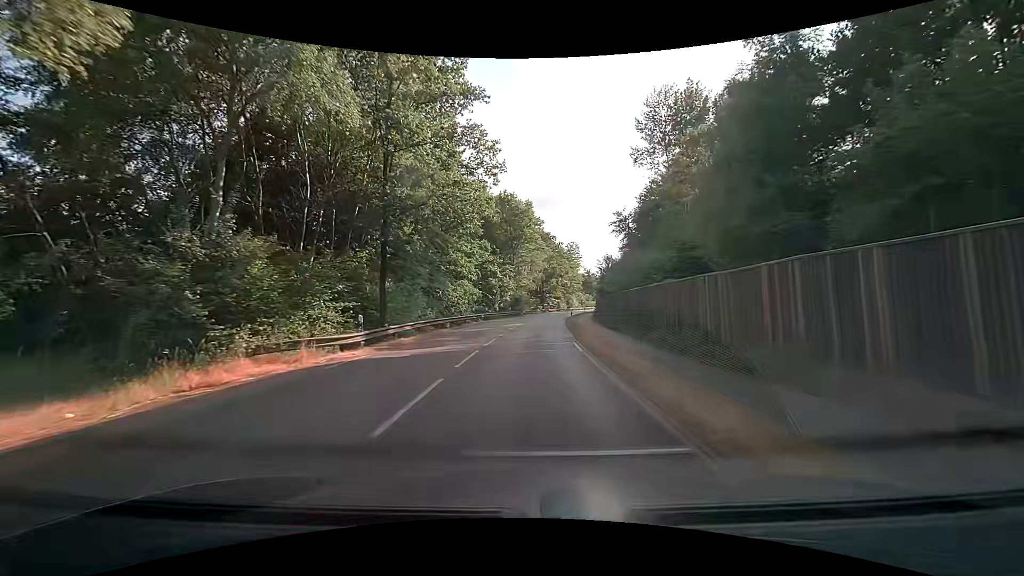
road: secondary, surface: asphalt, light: Day
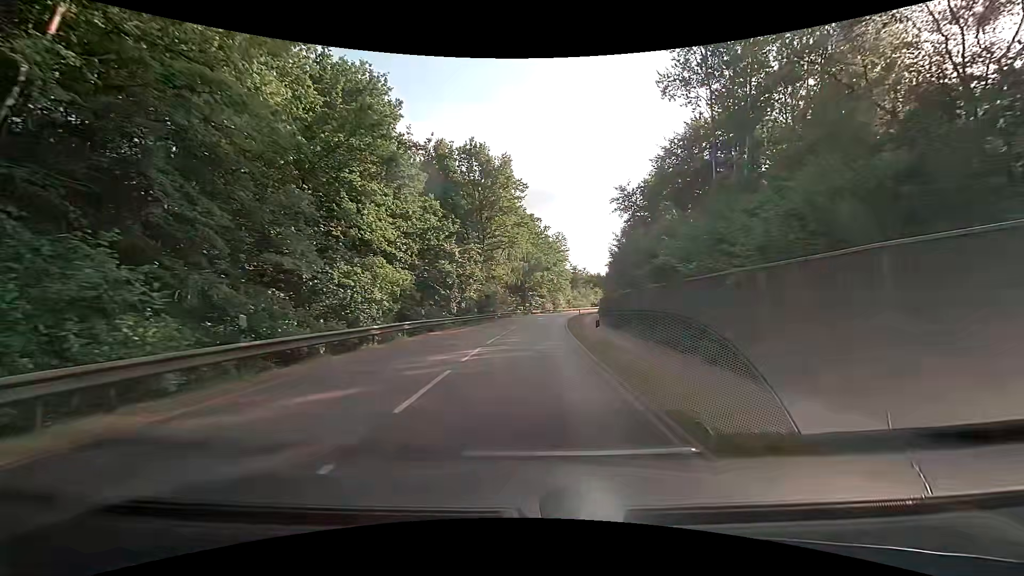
(+0.5, +22.9) m; +2°
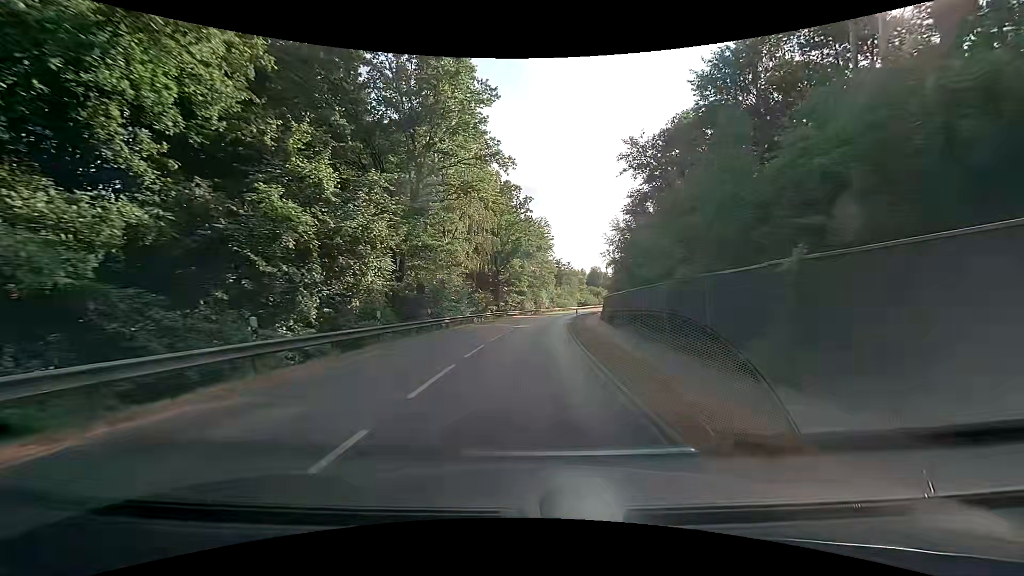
(+0.5, +22.9) m; +3°
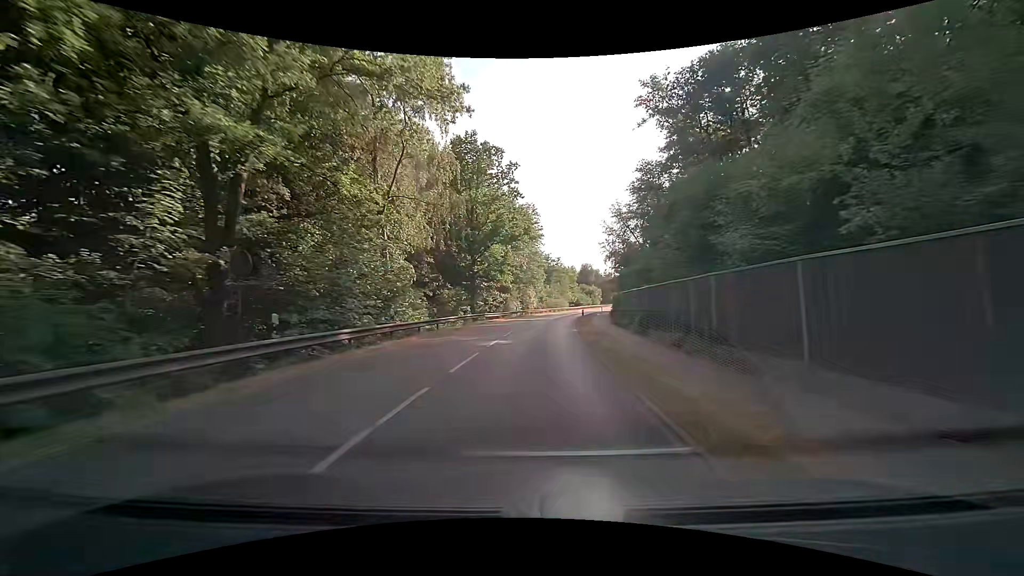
(+0.1, +15.3) m; +1°
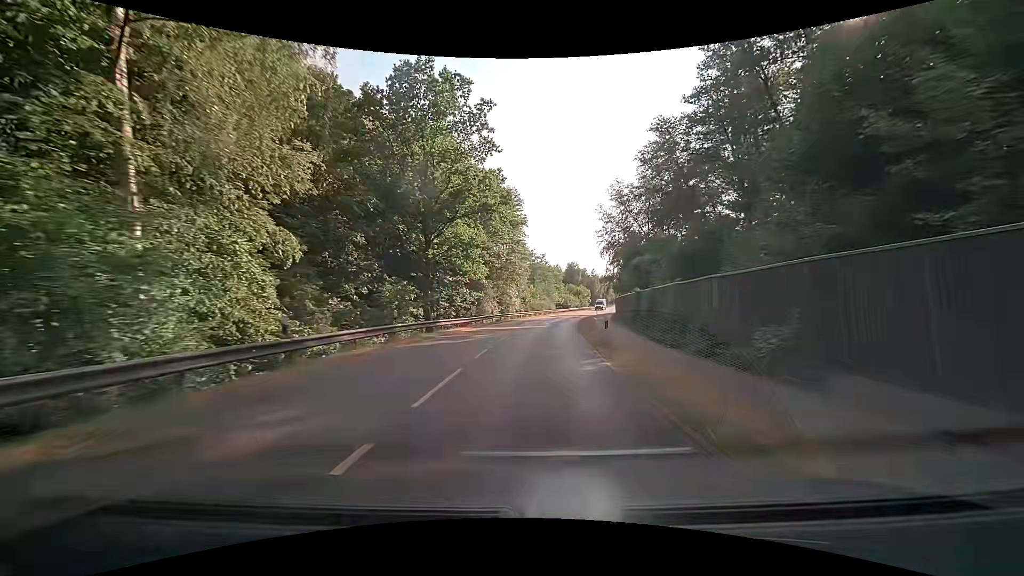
(+0.3, +15.3) m; +2°
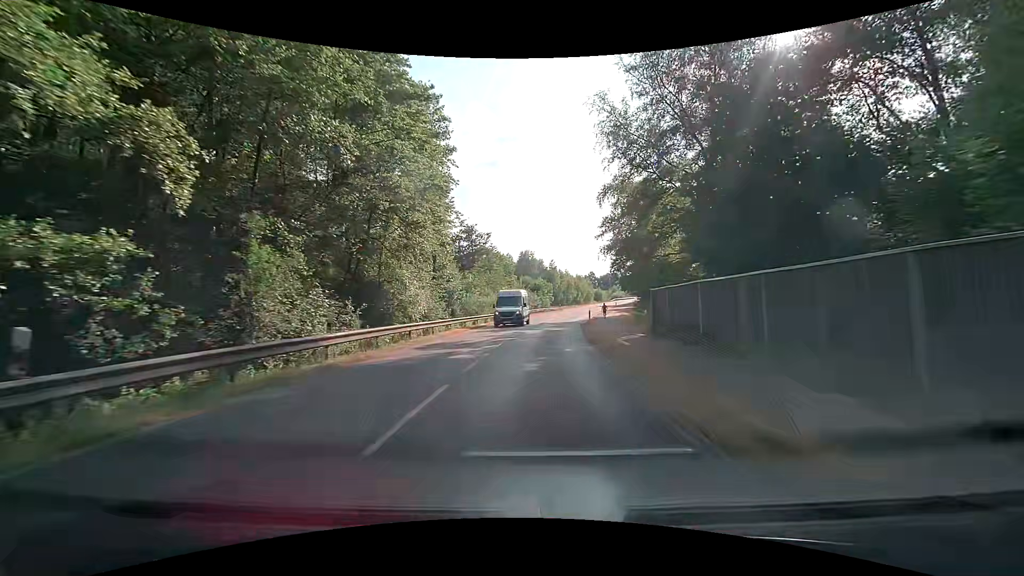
(+2.1, +38.0) m; +6°
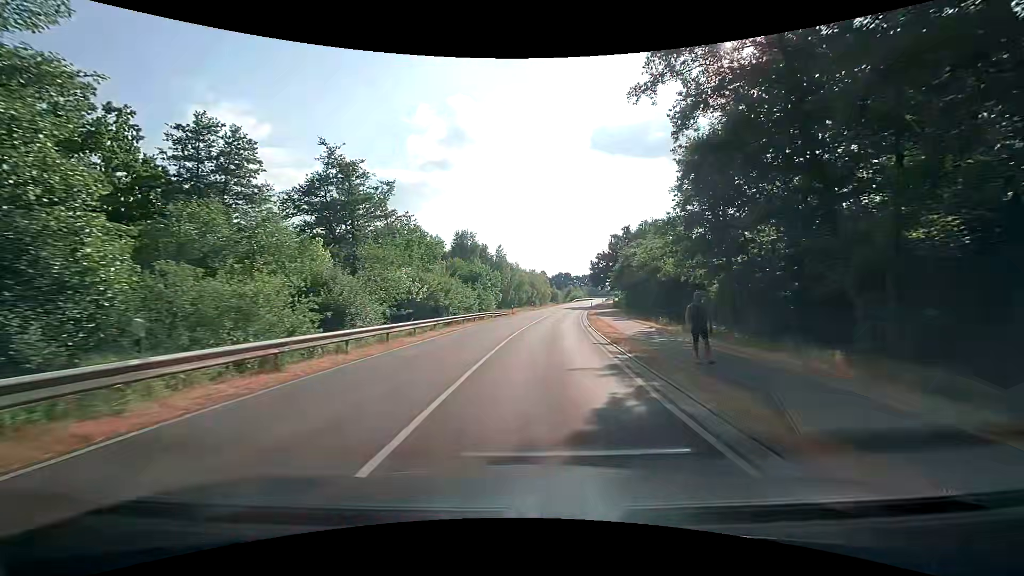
(+2.1, +38.0) m; +6°
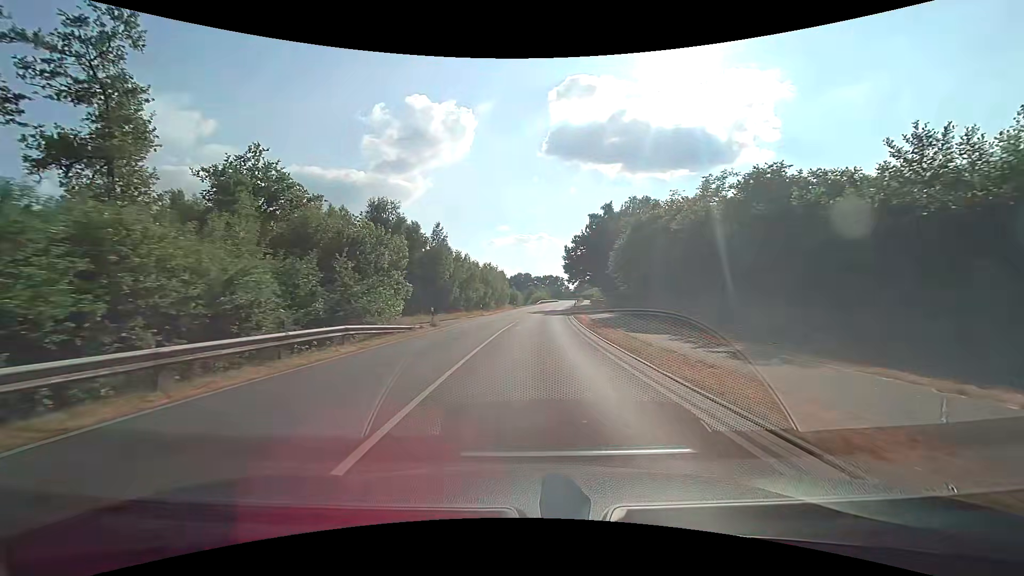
(+1.4, +30.4) m; +5°
(0, +10) (0, +20) (+1, +30) (+1, +40) (+2, +50) (+3, +60) (+4, +70) (+5, +80) (+6, +90) (+7, +100) m
